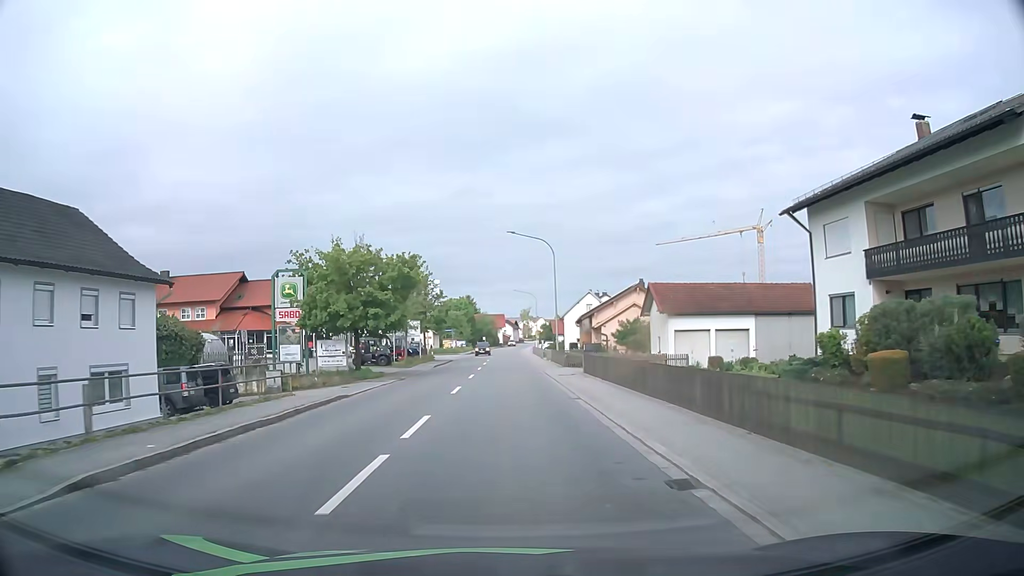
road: primary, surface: asphalt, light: Day
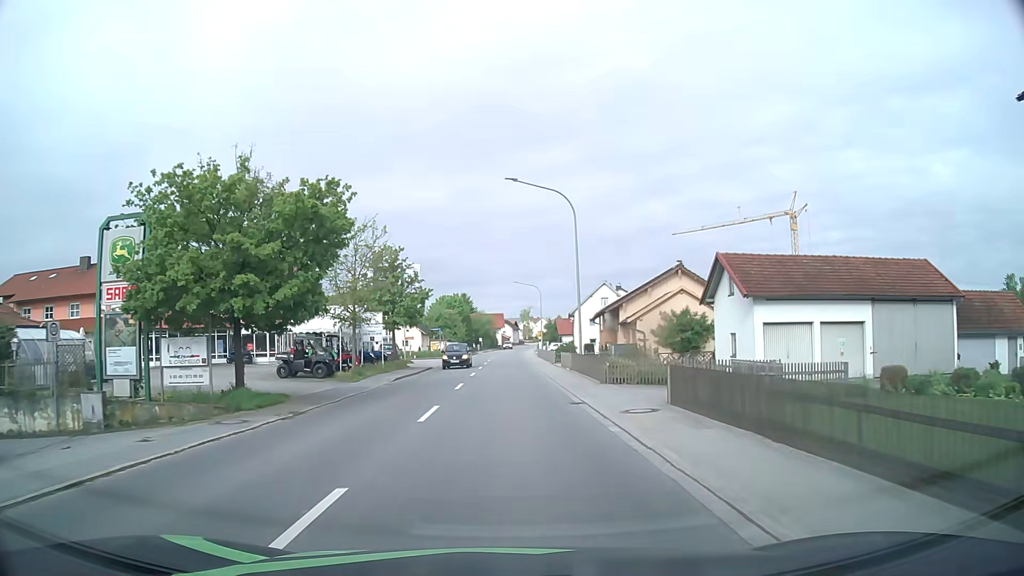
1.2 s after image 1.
(+0.2, +15.8) m; 0°
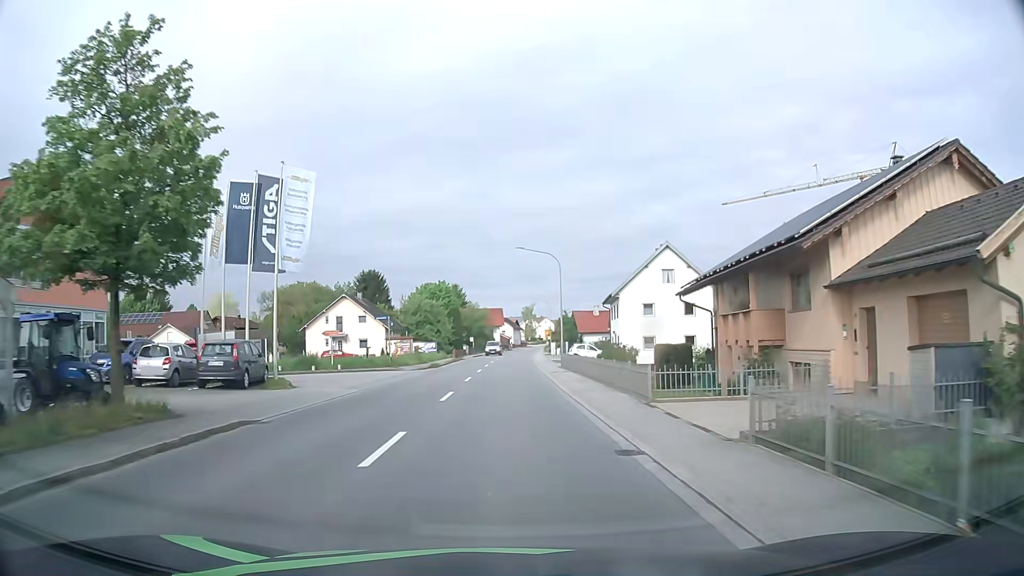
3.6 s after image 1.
(+0.1, +31.9) m; 0°
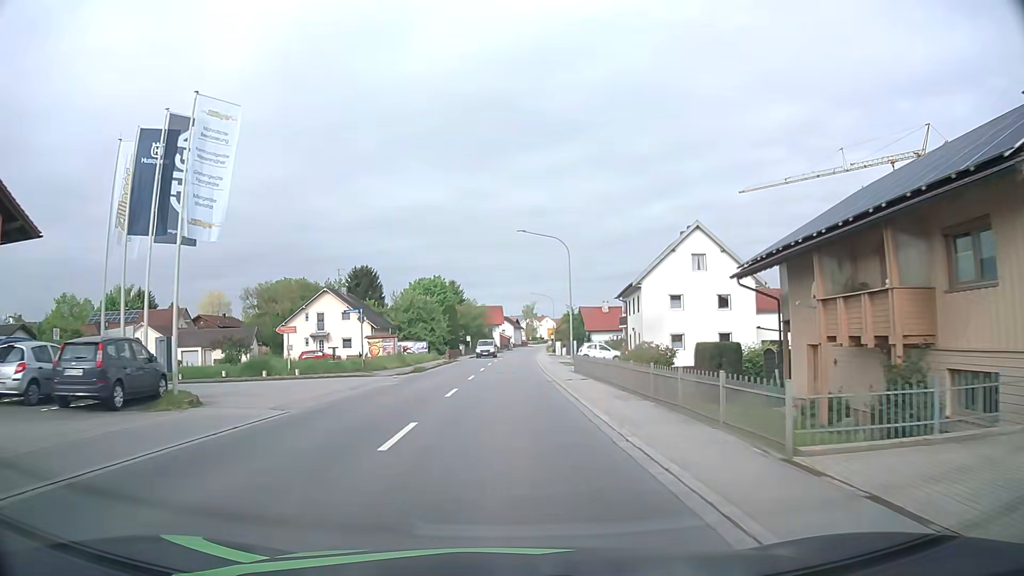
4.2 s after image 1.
(0.0, +8.0) m; 0°
(0, +10) (0, +20) (0, +30) (0, +40) (0, +50) (+1, +60) (+1, +70) (+1, +80) (+2, +90) (+2, +100) m
